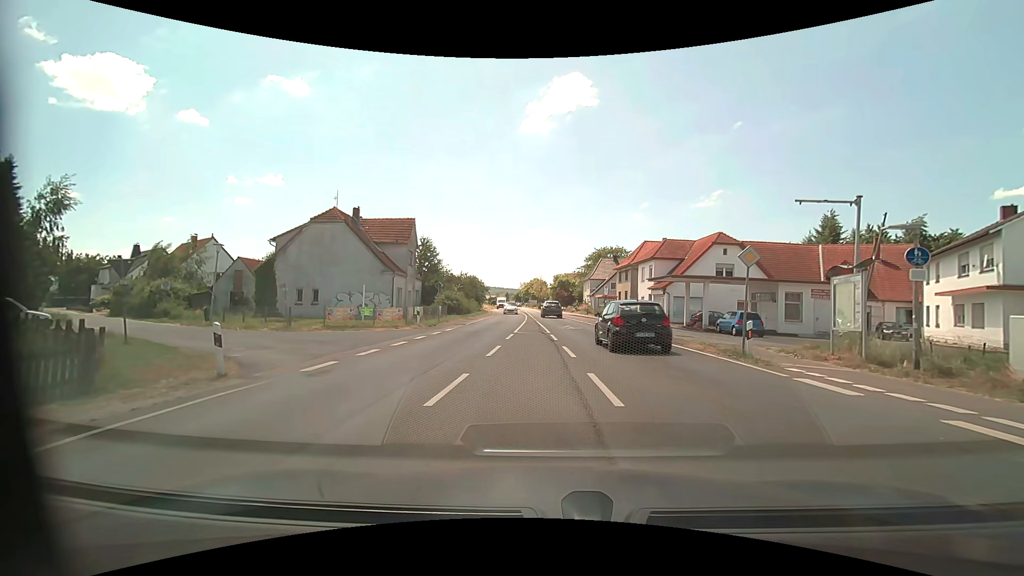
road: primary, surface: asphalt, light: Day
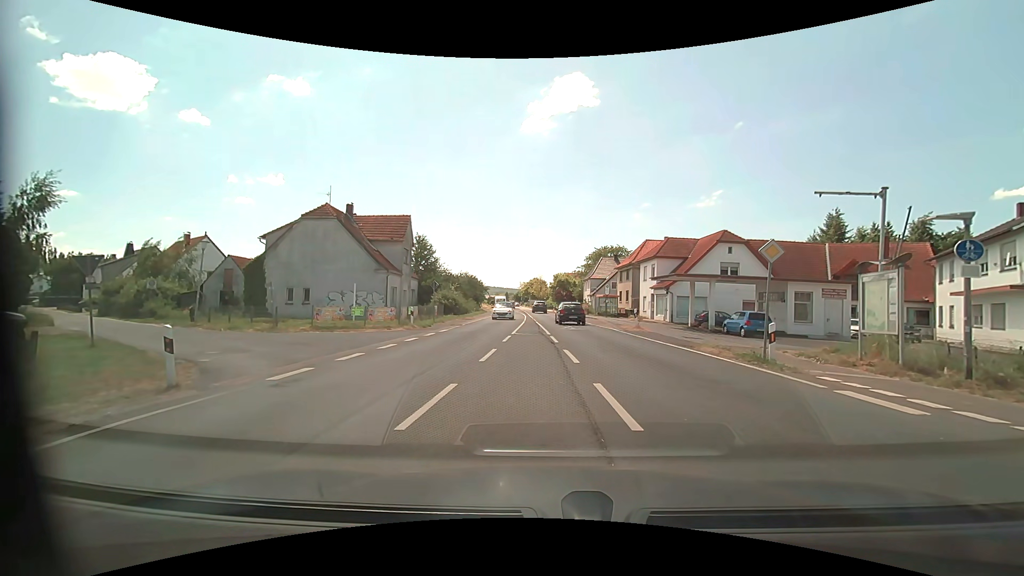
(0.0, +1.2) m; 0°
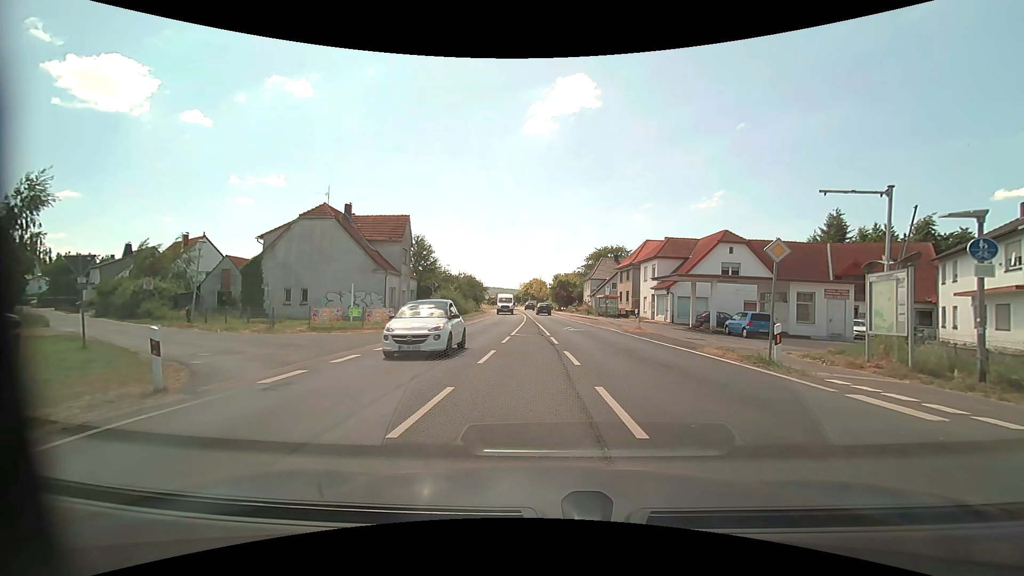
(0.0, +0.3) m; 0°
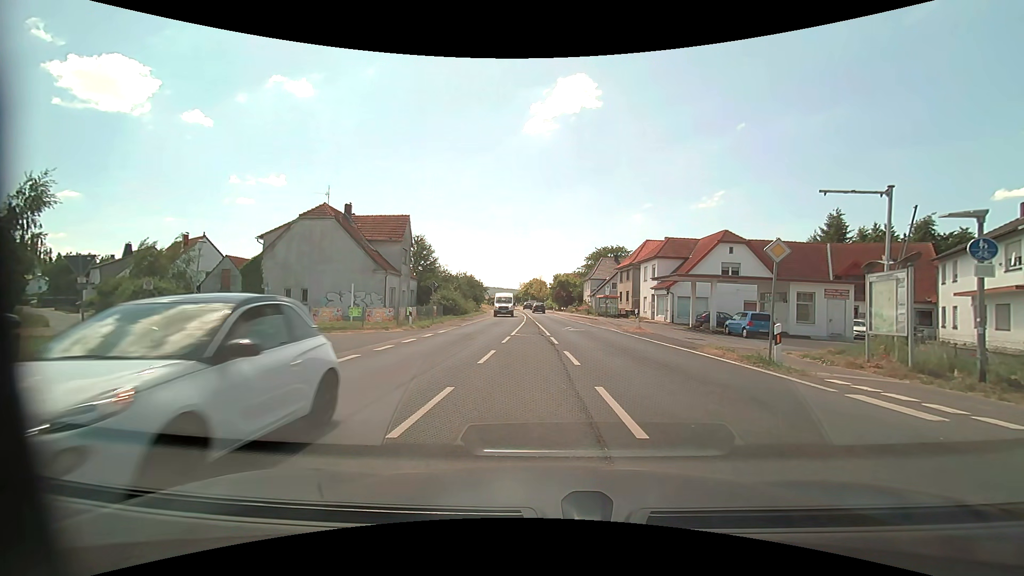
(0.0, 0.0) m; 0°
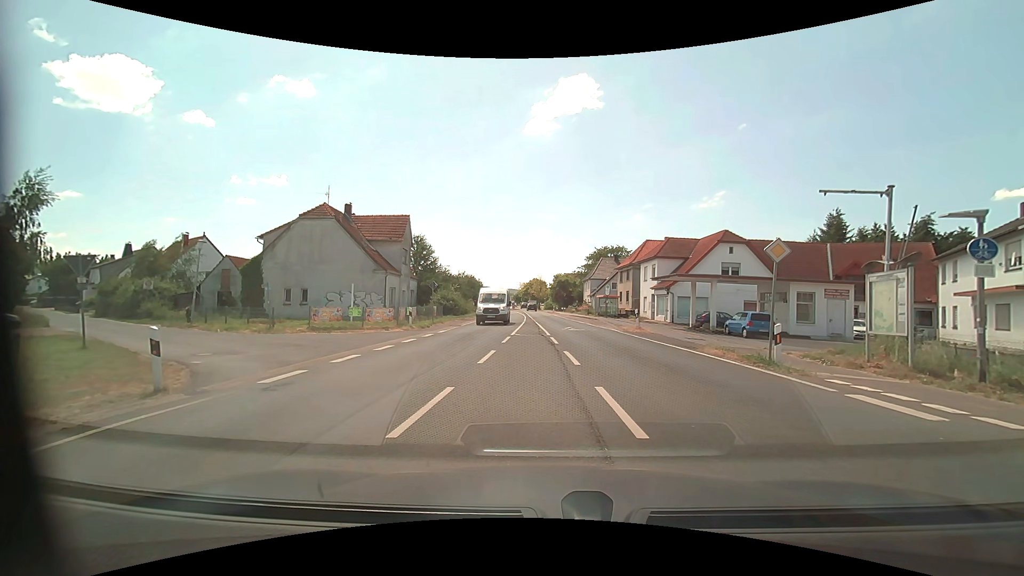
(0.0, 0.0) m; 0°
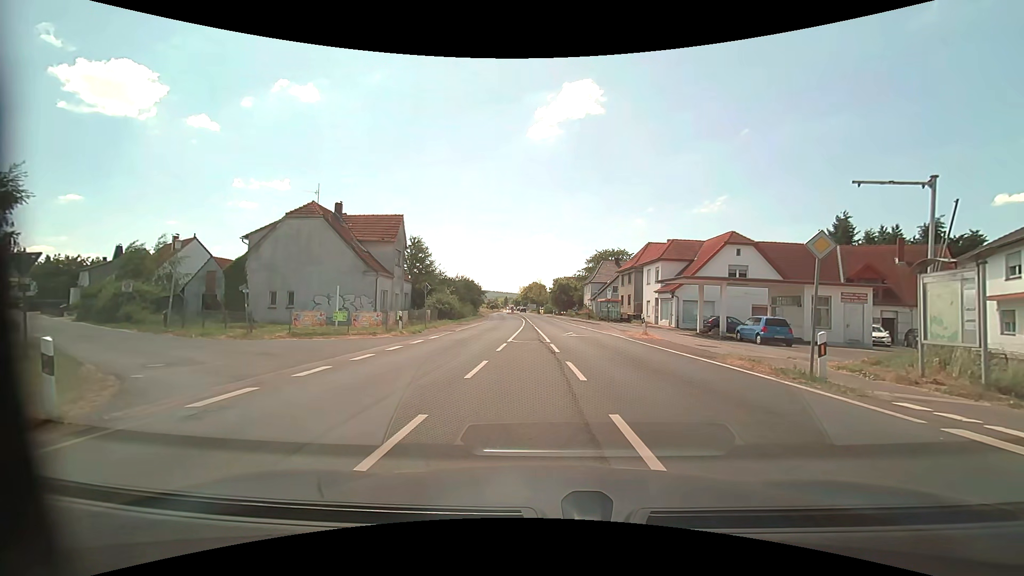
(0.0, +2.0) m; +1°
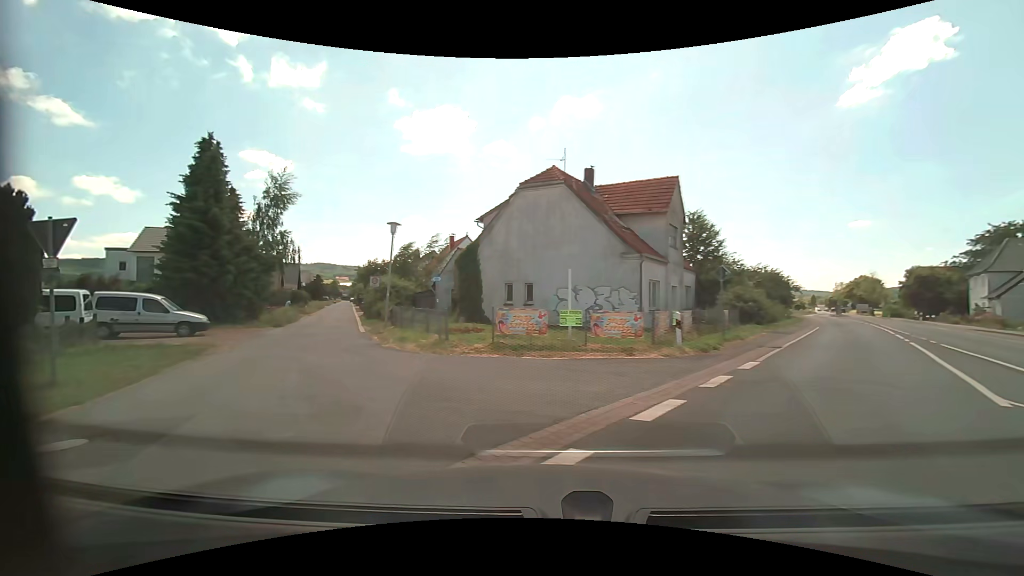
(-1.8, +10.9) m; -31°
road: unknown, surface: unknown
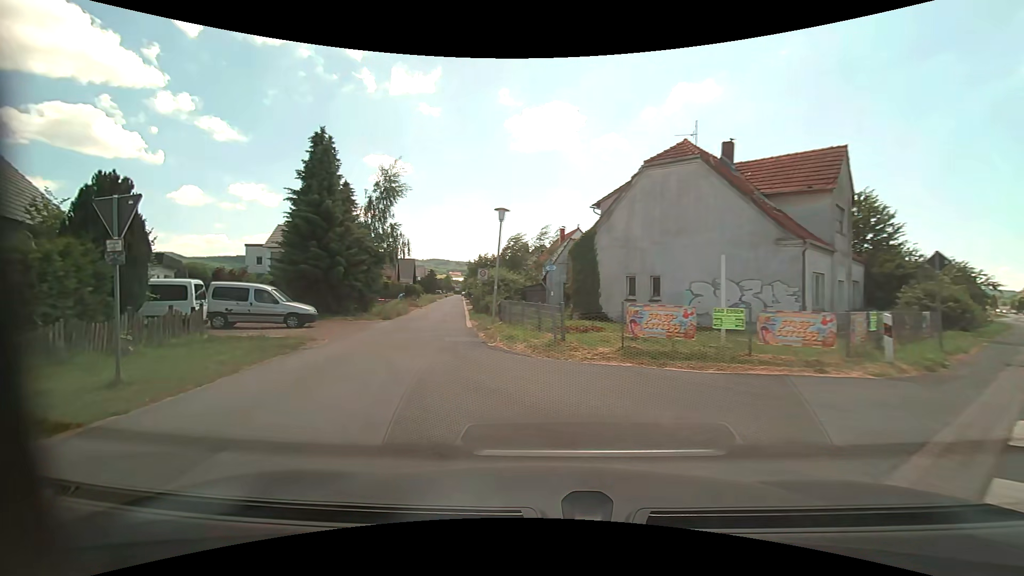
(-0.3, +2.5) m; -14°
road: residential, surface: asphalt
